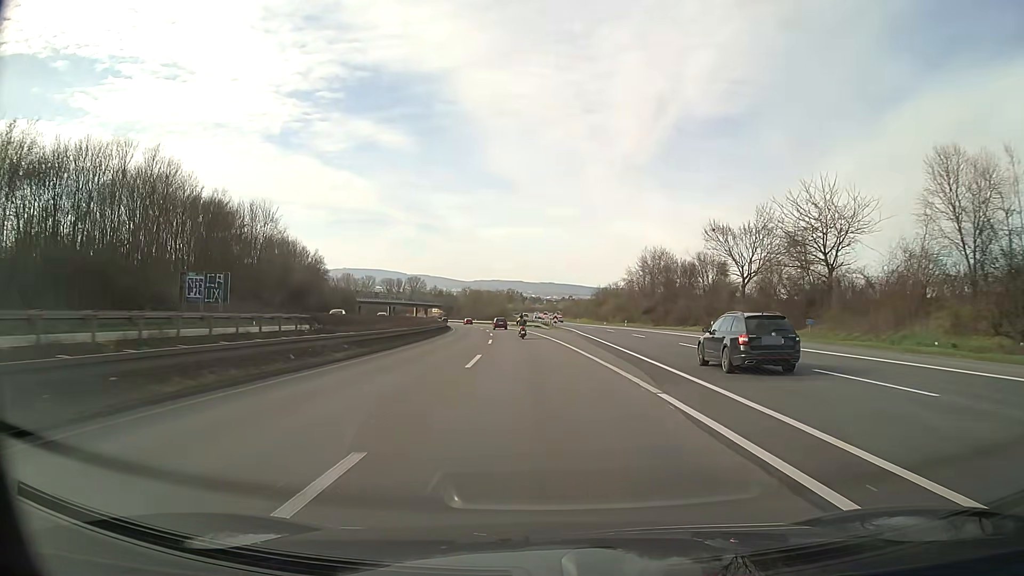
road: motorway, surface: asphalt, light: Day
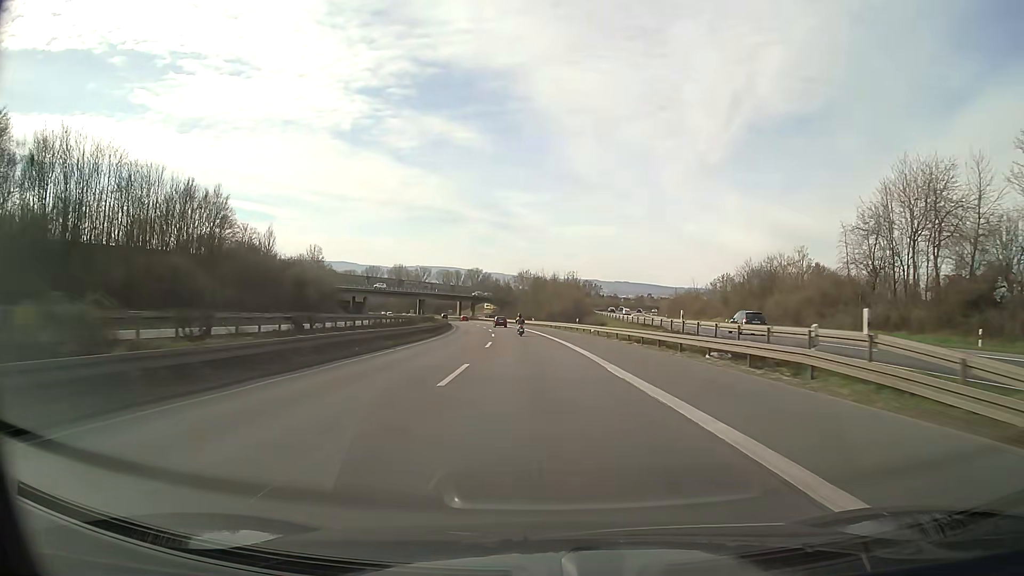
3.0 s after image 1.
(-4.2, +77.4) m; -6°
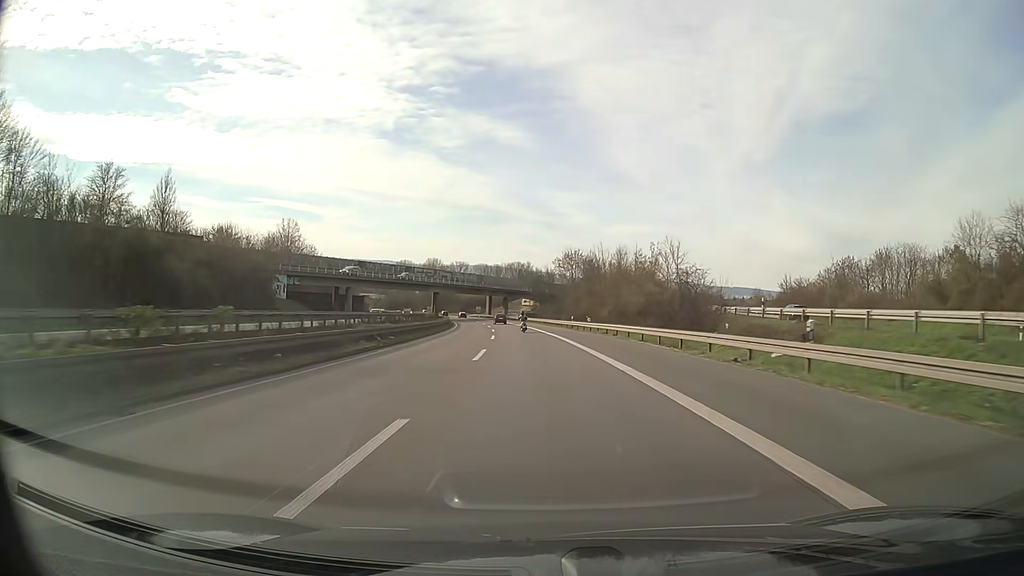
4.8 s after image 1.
(-1.6, +47.1) m; -4°
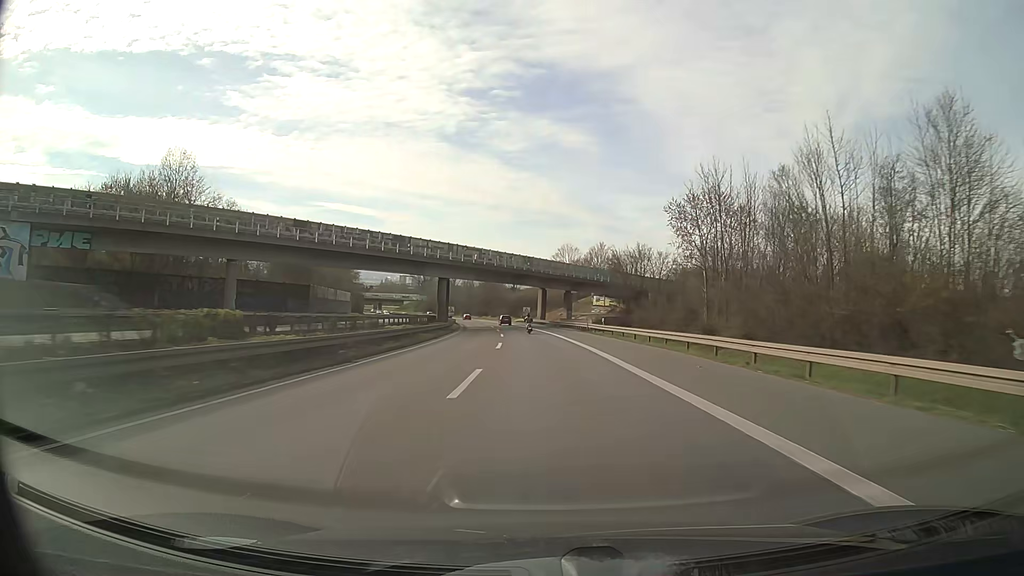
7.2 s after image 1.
(-3.0, +62.8) m; -6°
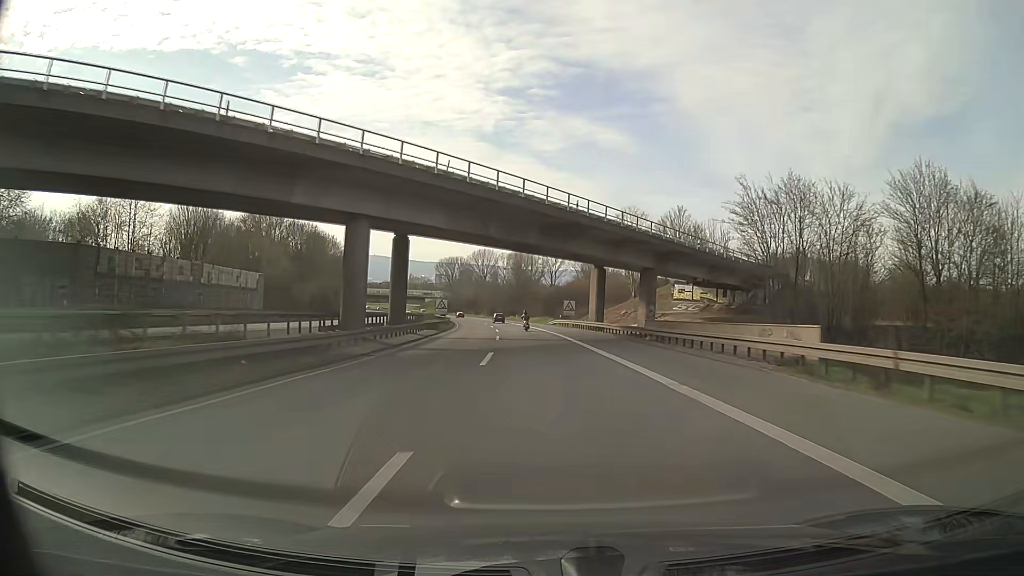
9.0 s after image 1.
(-1.4, +47.2) m; -3°
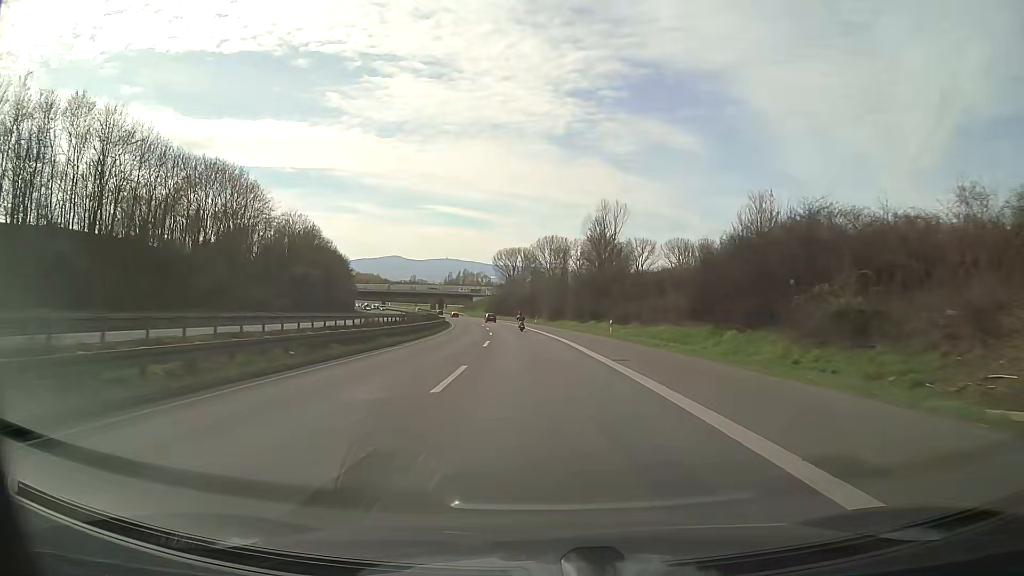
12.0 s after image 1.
(-3.9, +78.5) m; -6°
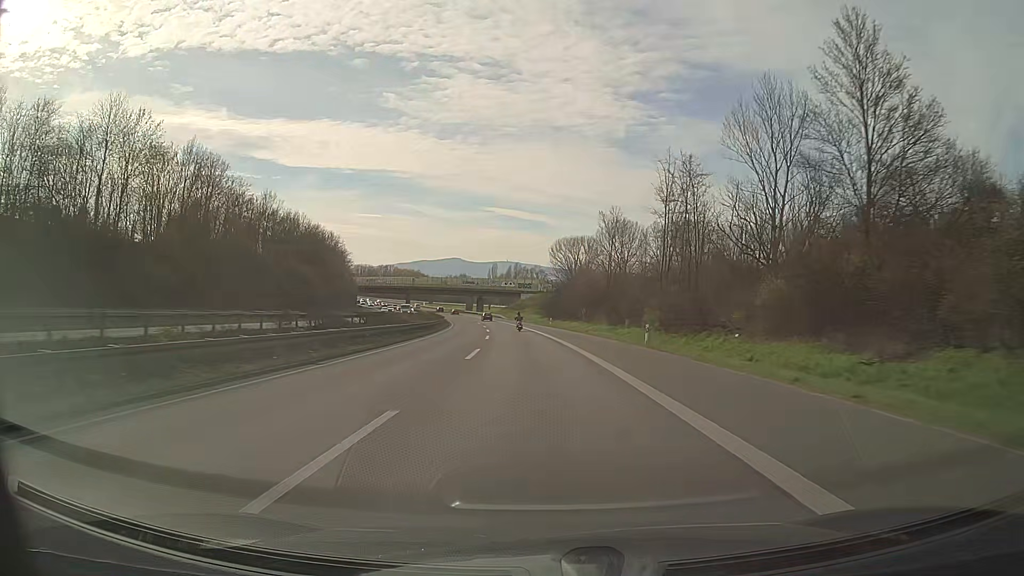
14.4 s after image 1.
(-3.0, +62.8) m; -5°
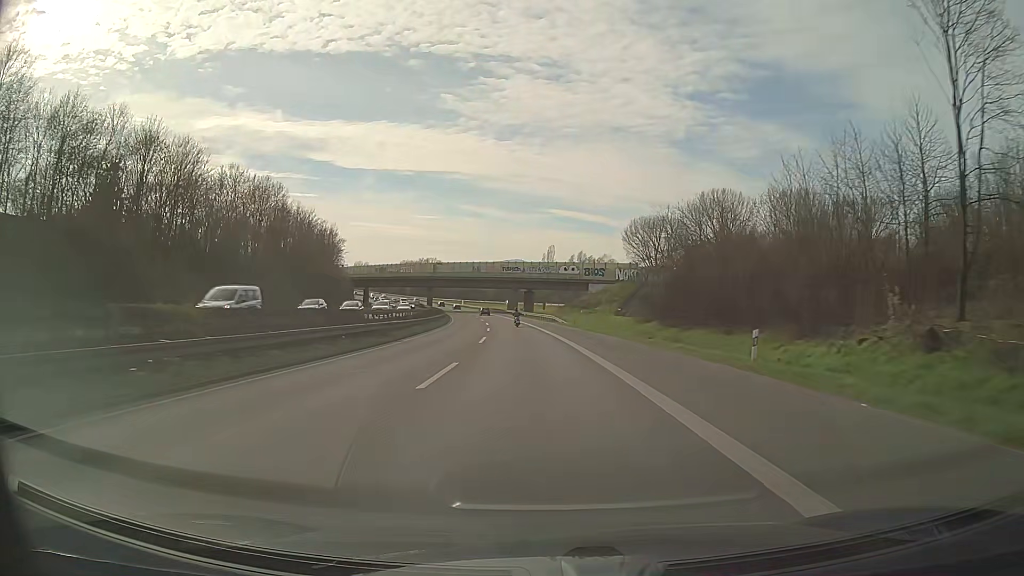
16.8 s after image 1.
(-2.7, +62.9) m; -5°
(0, +10) (0, +20) (-1, +30) (-1, +40) (-2, +50) (-3, +60) (-4, +70) (-5, +80) (-6, +90) (-7, +100) m
